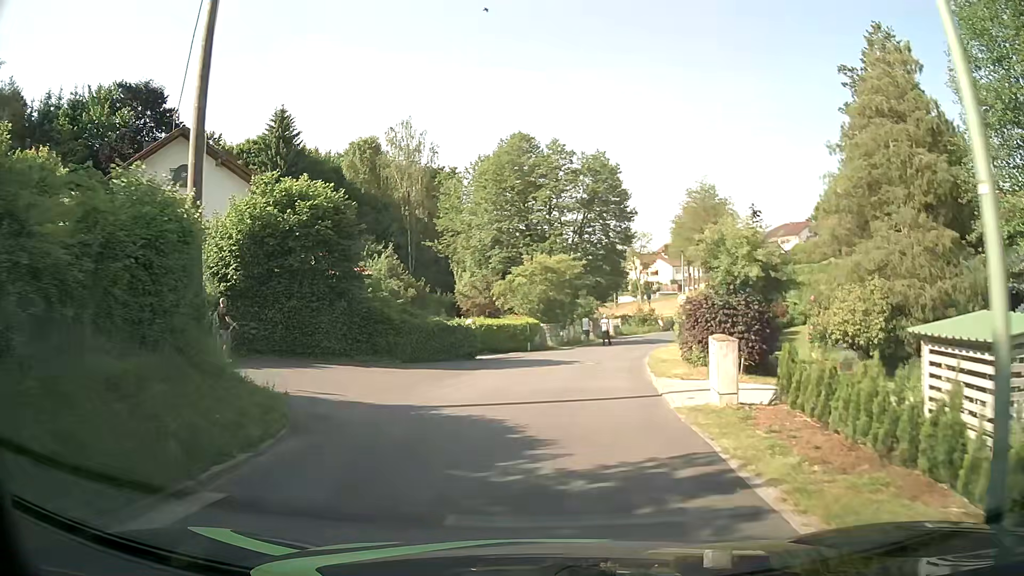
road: residential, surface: asphalt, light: Day
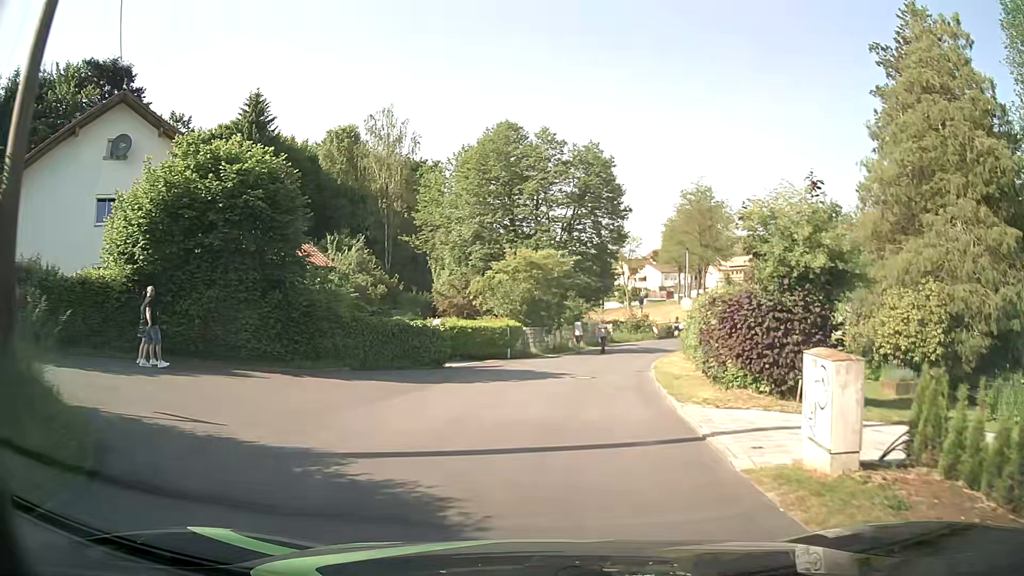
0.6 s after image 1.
(+0.1, +4.7) m; +1°
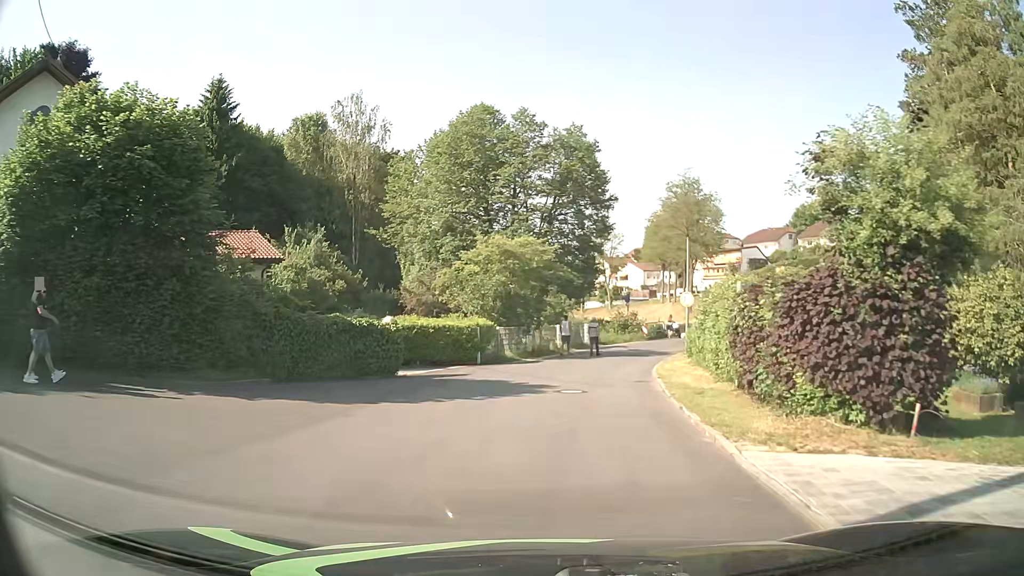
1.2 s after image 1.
(+0.1, +4.5) m; +3°
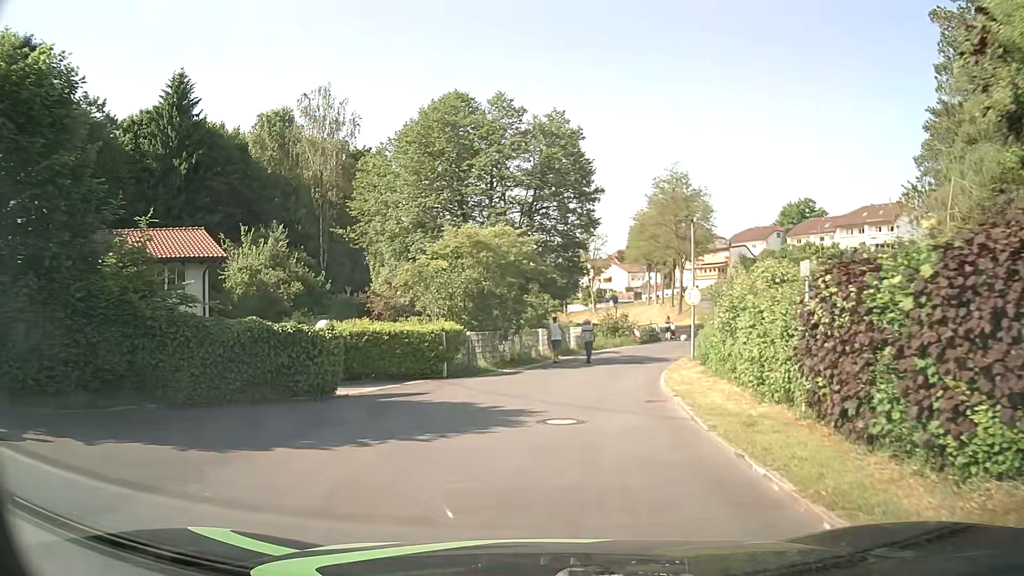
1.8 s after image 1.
(0.0, +4.2) m; +1°
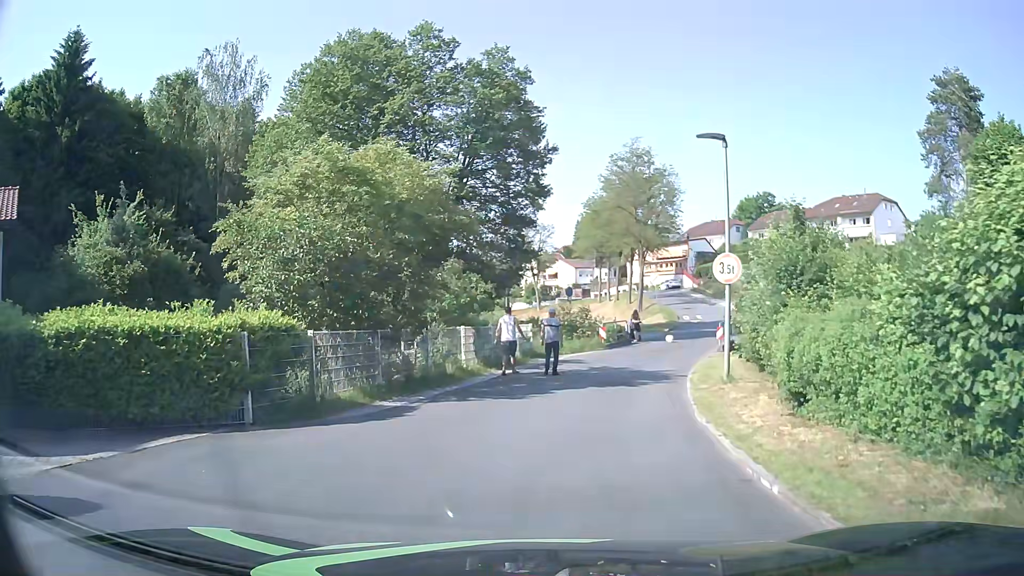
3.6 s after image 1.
(+0.5, +10.2) m; +6°
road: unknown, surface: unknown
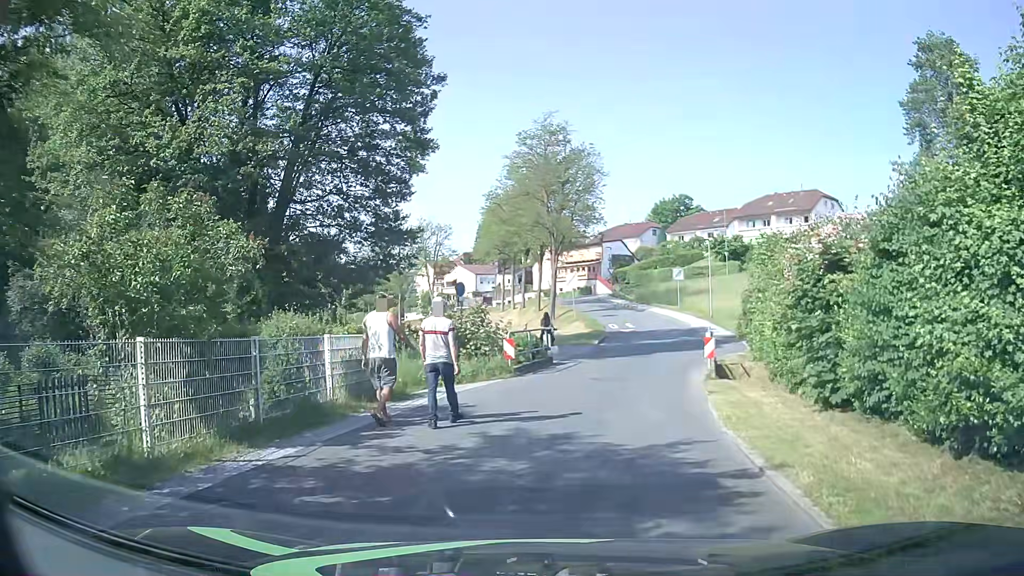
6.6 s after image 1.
(+0.5, +11.3) m; +8°
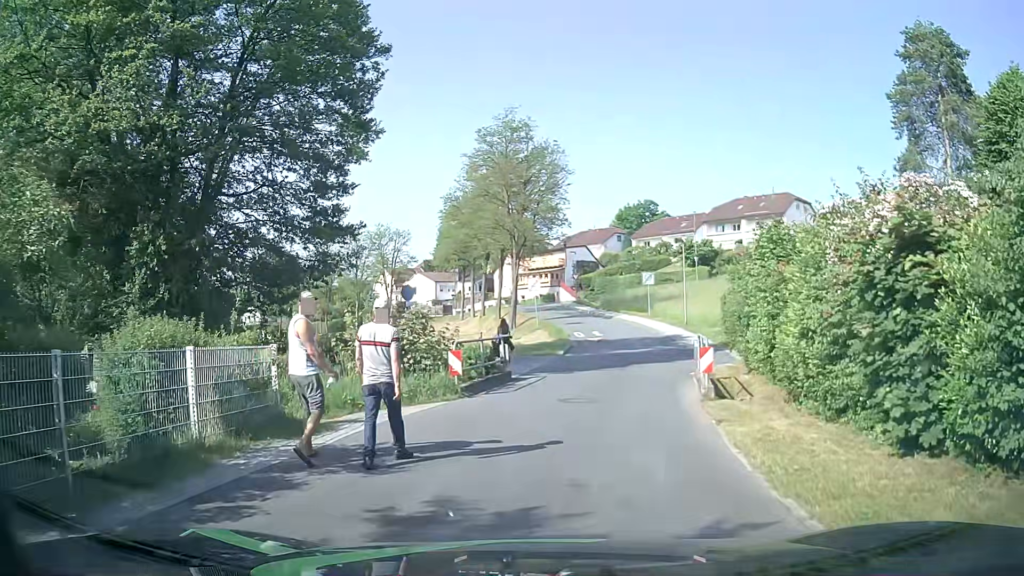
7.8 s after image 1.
(0.0, +3.4) m; +3°
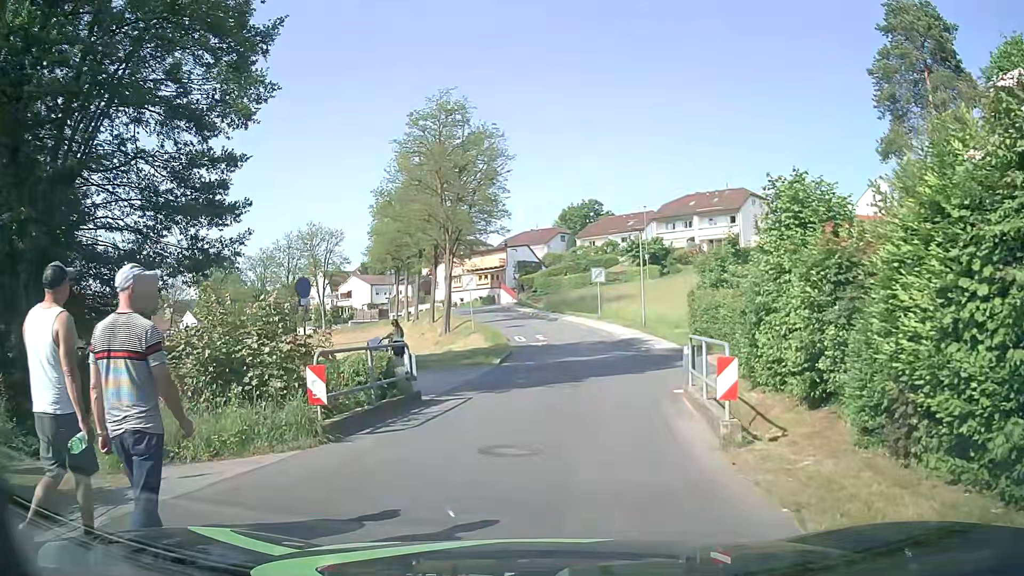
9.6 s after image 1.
(+0.2, +5.4) m; +5°
(0, +10) (0, +20) (+1, +30) (0, +40) (-3, +50) (-6, +59) (-6, +69) (-5, +79) (-12, +86) (-20, +92) m
